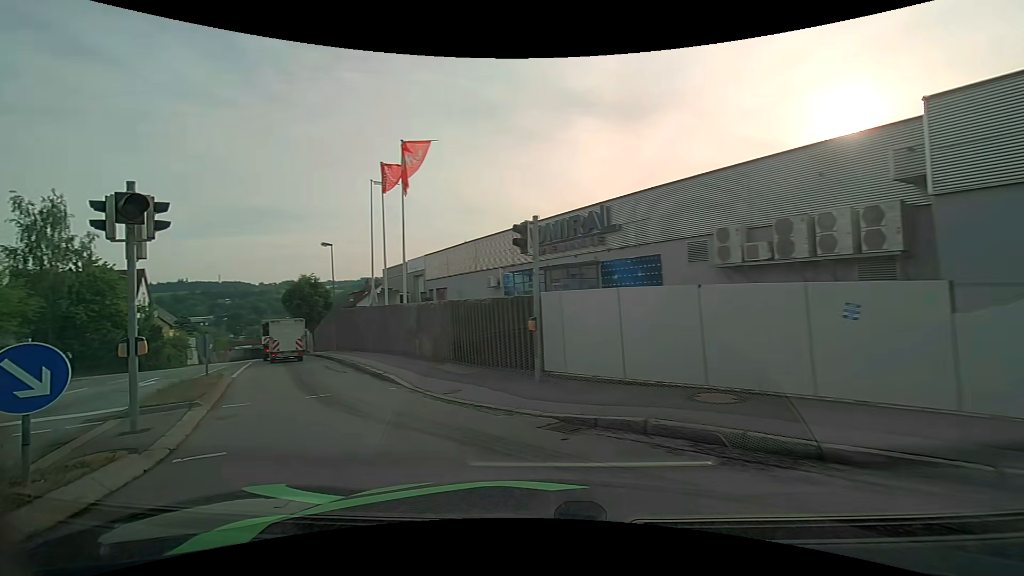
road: tertiary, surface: asphalt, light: Day
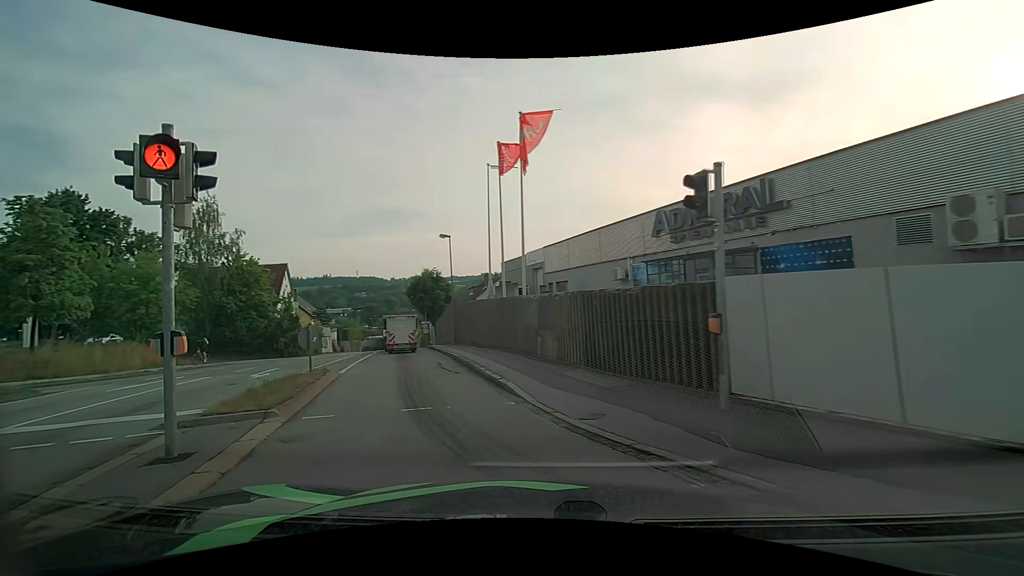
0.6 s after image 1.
(-0.4, +2.8) m; -14°
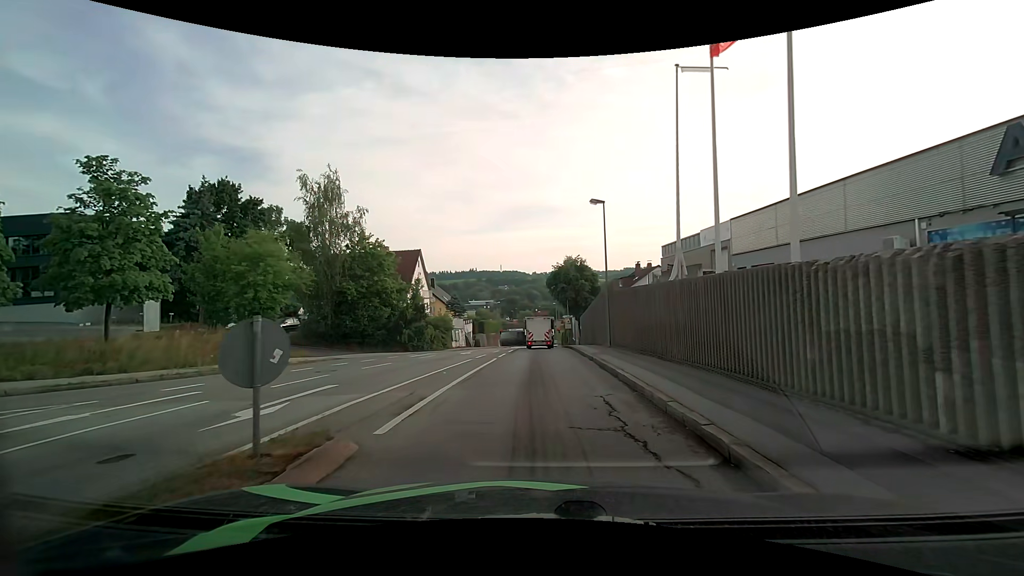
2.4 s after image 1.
(-1.8, +9.1) m; -16°
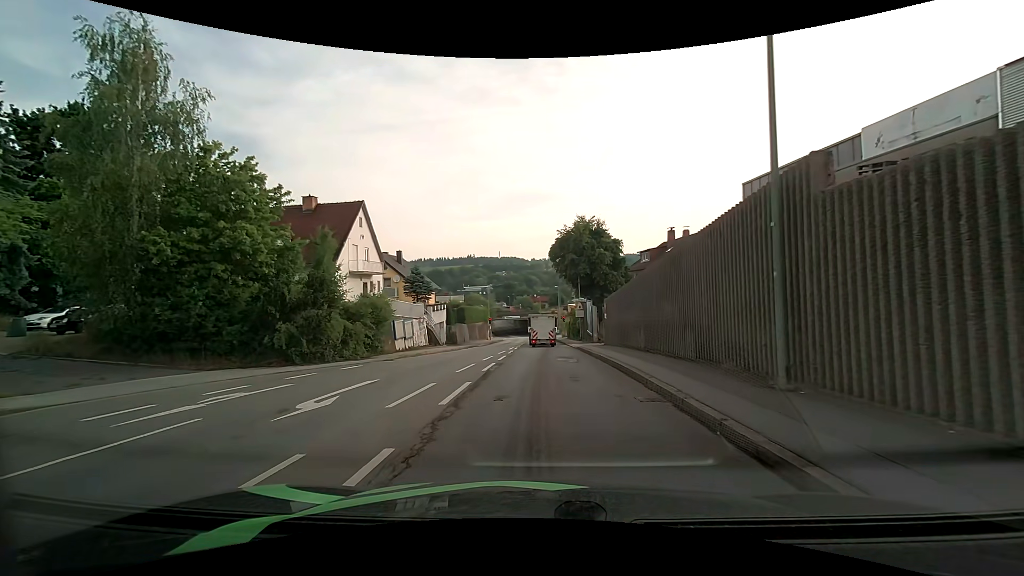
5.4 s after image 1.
(-0.3, +19.0) m; 0°
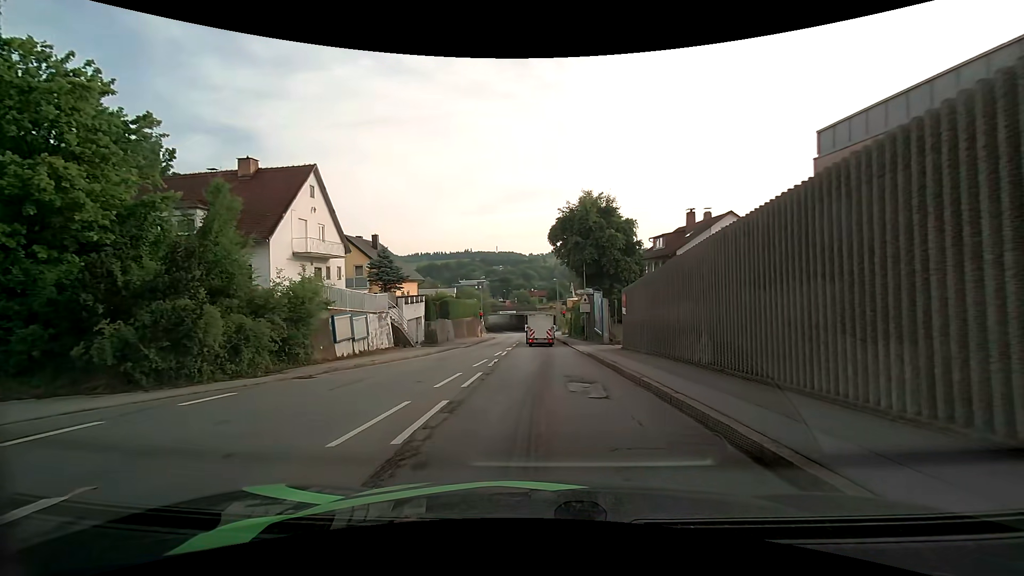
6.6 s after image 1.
(0.0, +7.9) m; 0°
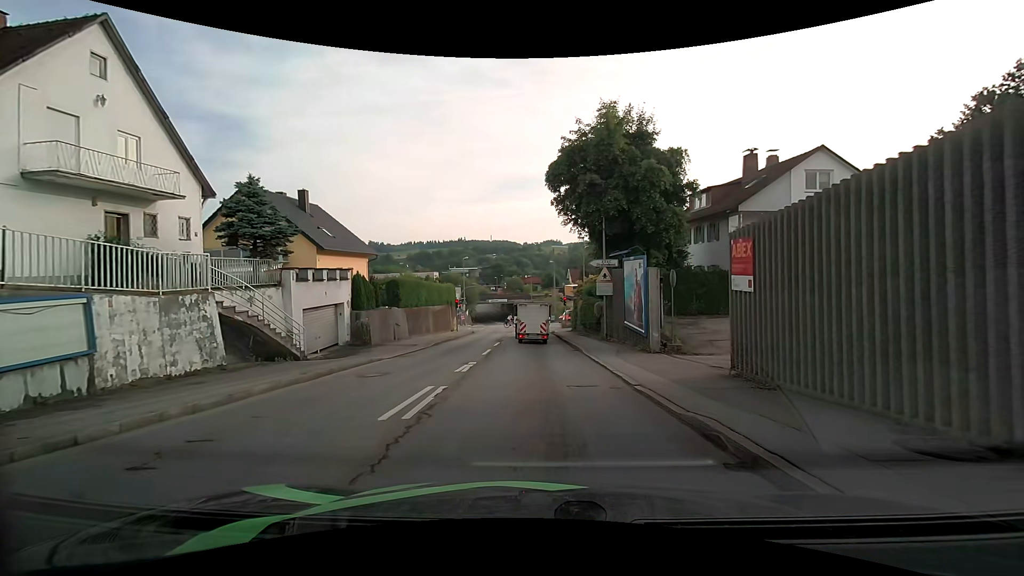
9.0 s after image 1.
(+0.1, +14.6) m; 0°
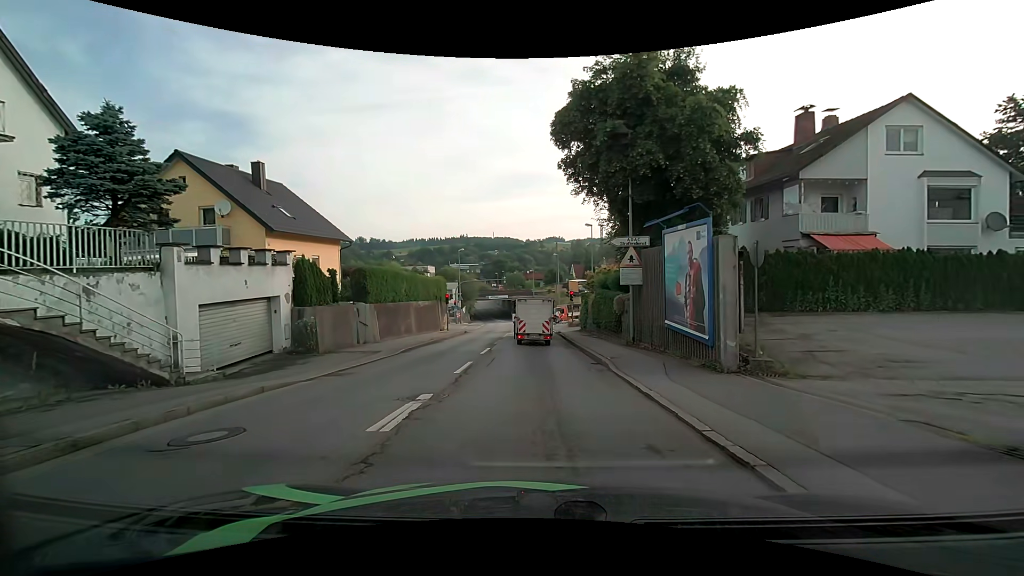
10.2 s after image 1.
(0.0, +6.3) m; 0°
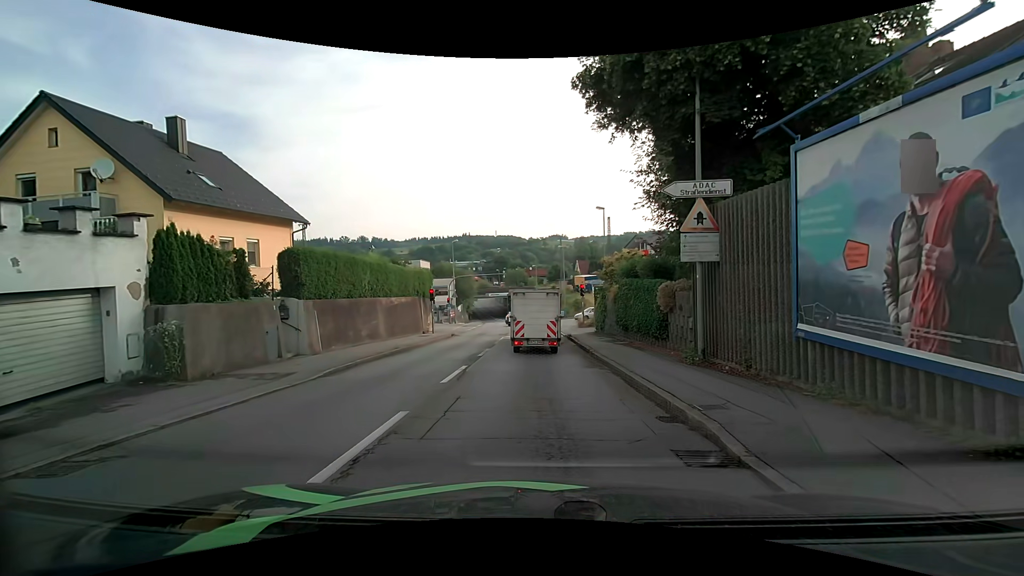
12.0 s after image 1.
(0.0, +7.2) m; 0°
(0, +10) (0, +20) (0, +30) (0, +40) (+2, +50) (+10, +56) (+19, +59) (+29, +63) (+38, +67) (+46, +72) m
